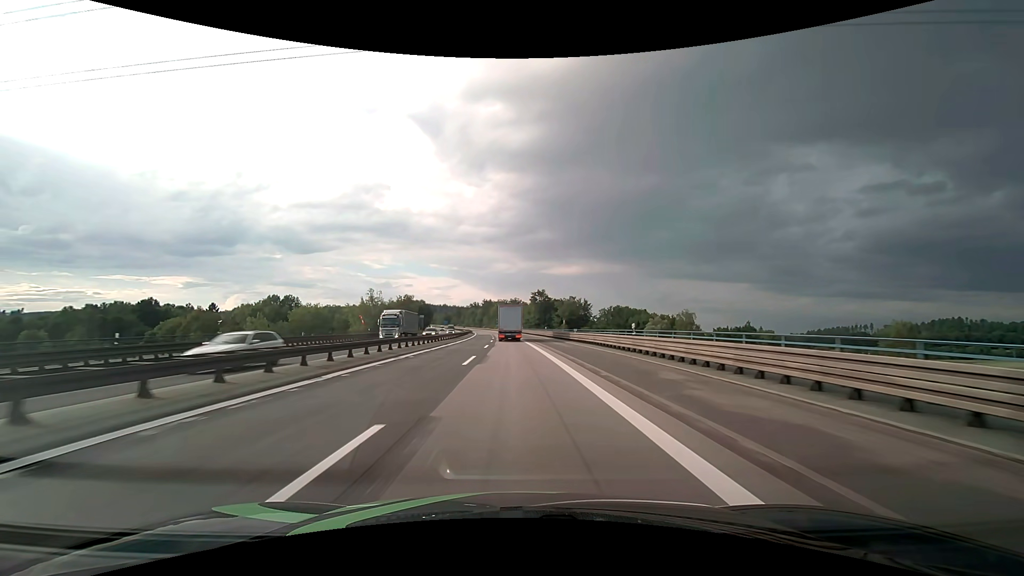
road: motorway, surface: asphalt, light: Day
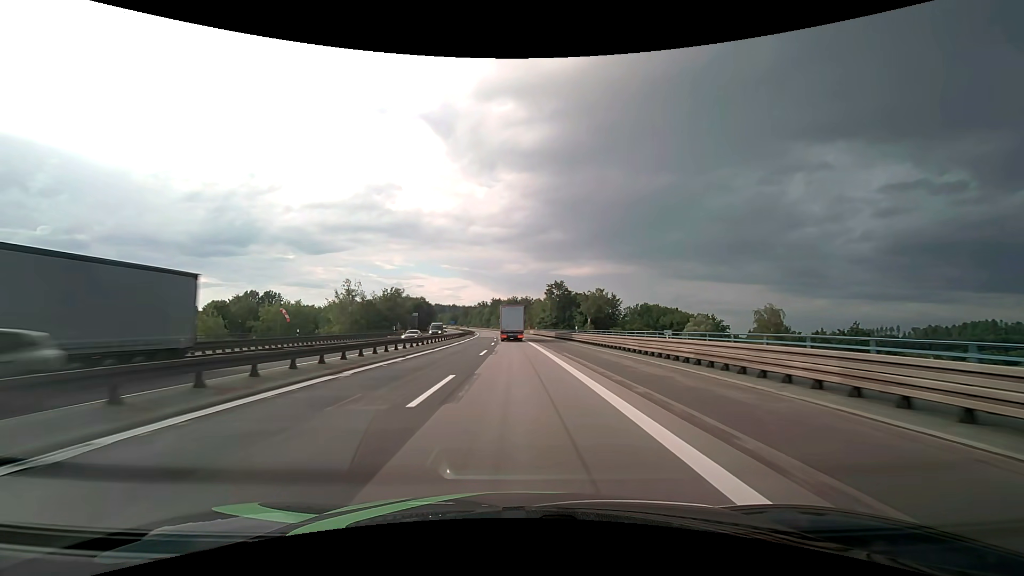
(-0.3, +28.5) m; -1°
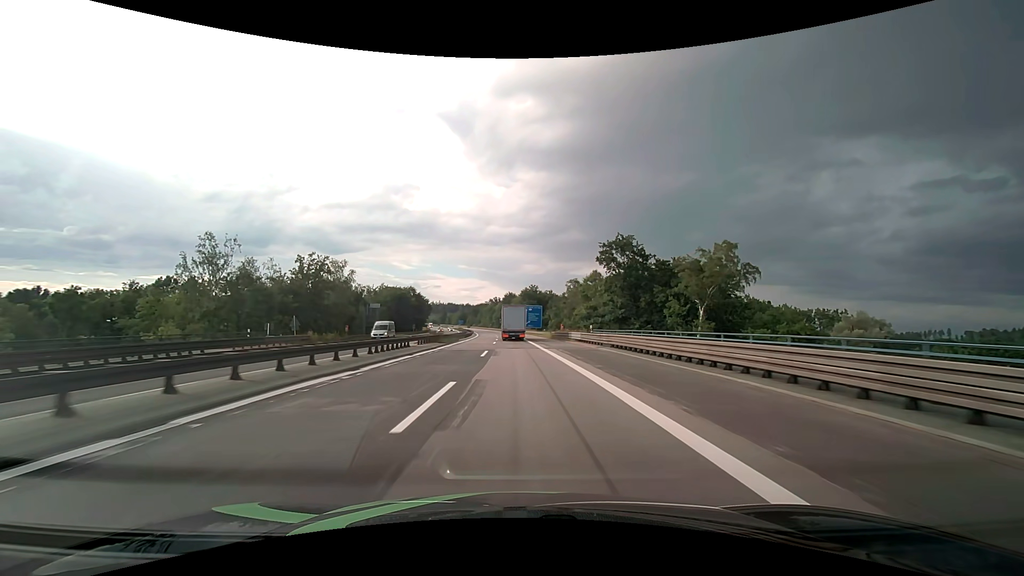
(-0.9, +57.0) m; -2°
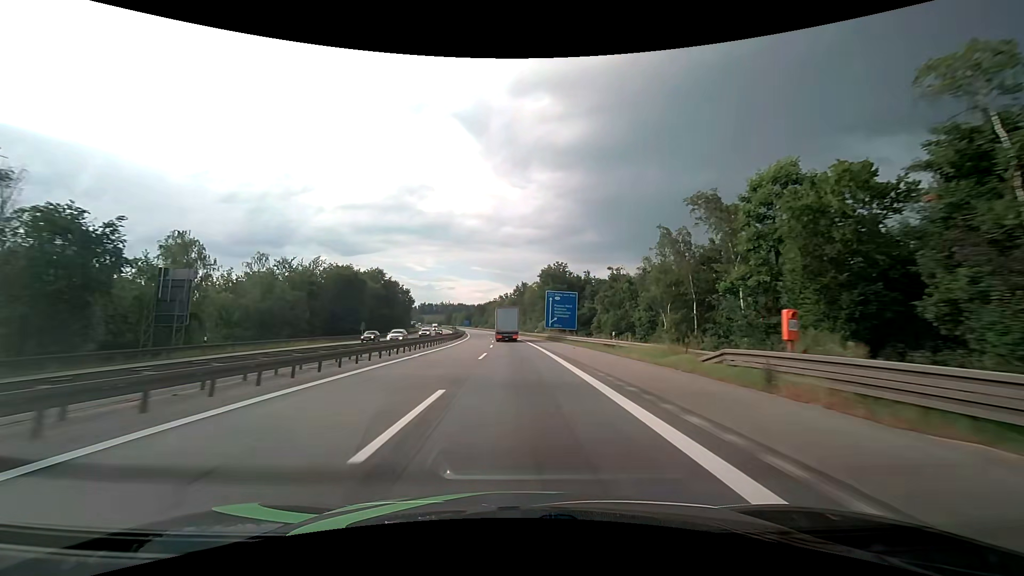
(-0.8, +57.3) m; -2°
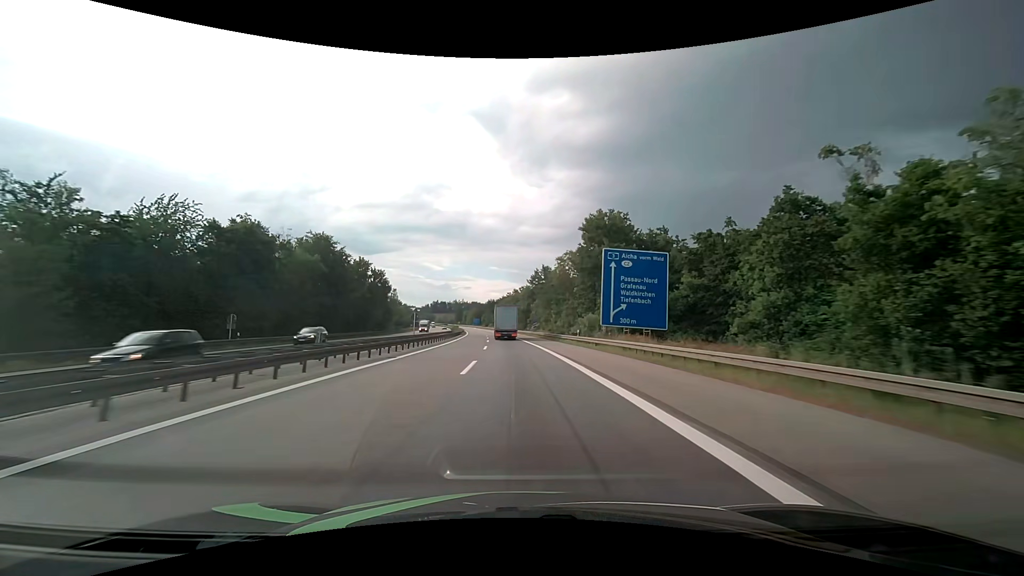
(-0.6, +43.4) m; -2°
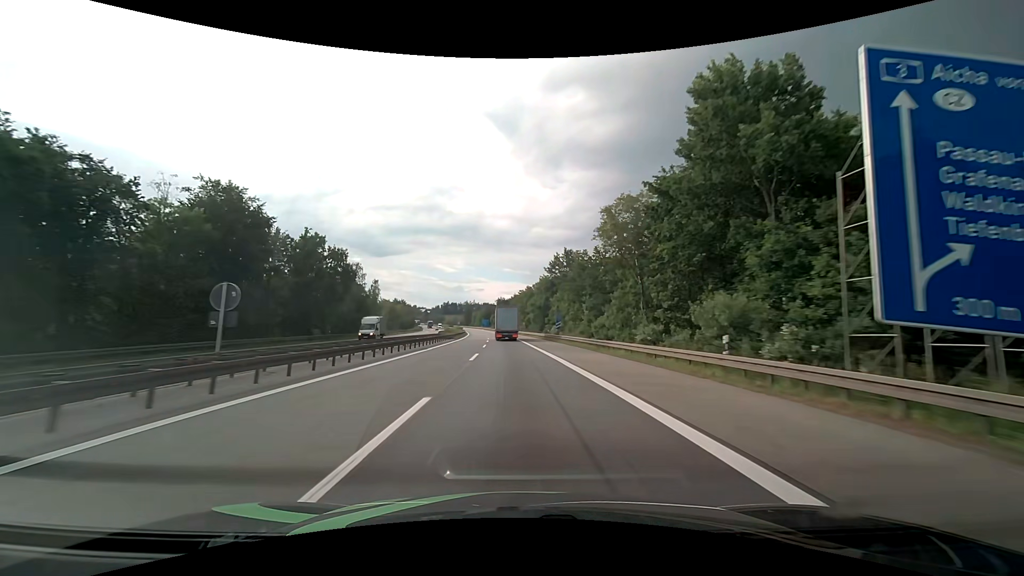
(-0.4, +29.1) m; -1°
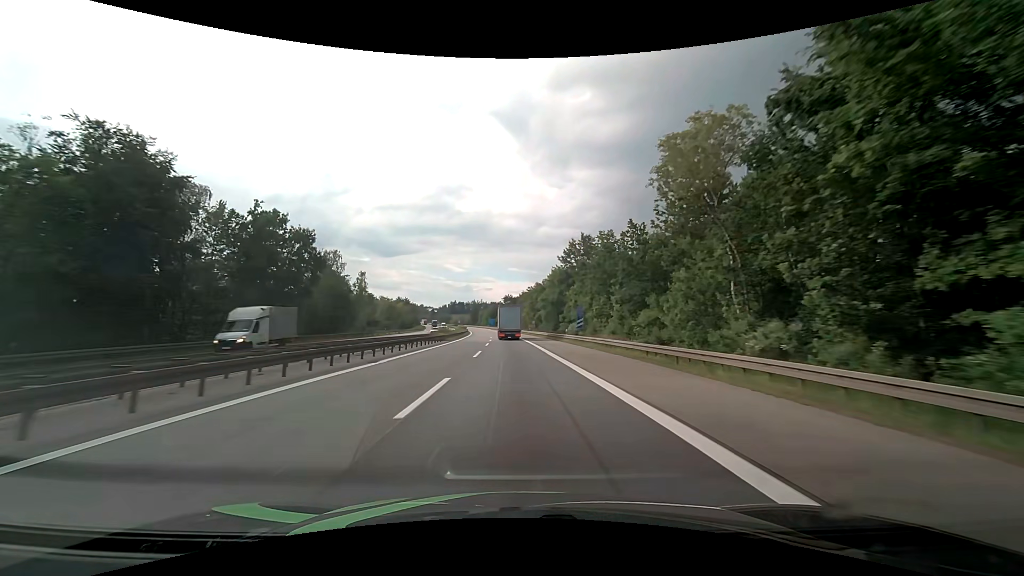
(-0.1, +14.6) m; -1°
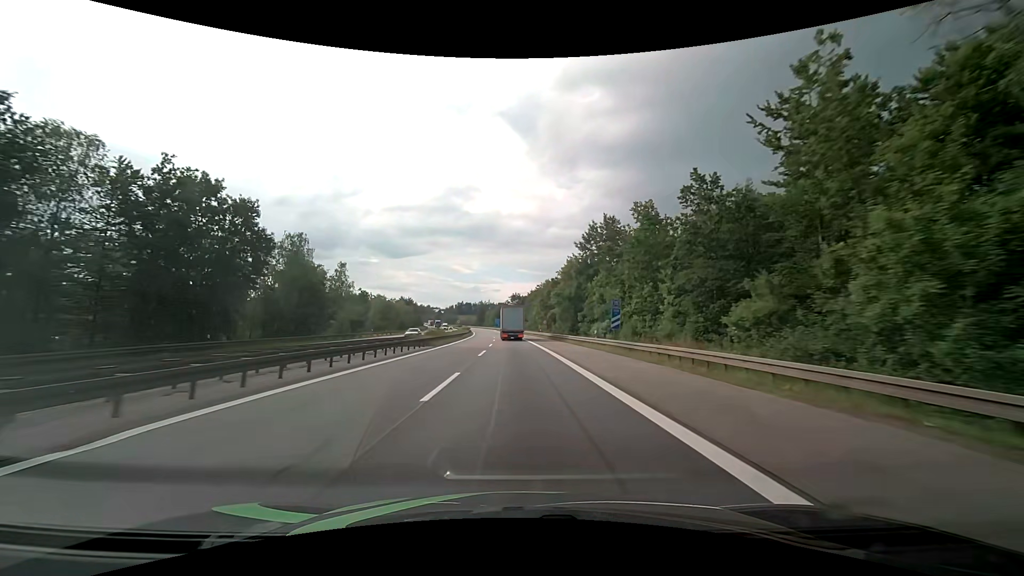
(-0.1, +14.7) m; -1°
(0, +10) (0, +20) (0, +30) (0, +40) (-1, +50) (-1, +60) (-1, +70) (-2, +80) (-2, +90) (-3, +100) m
